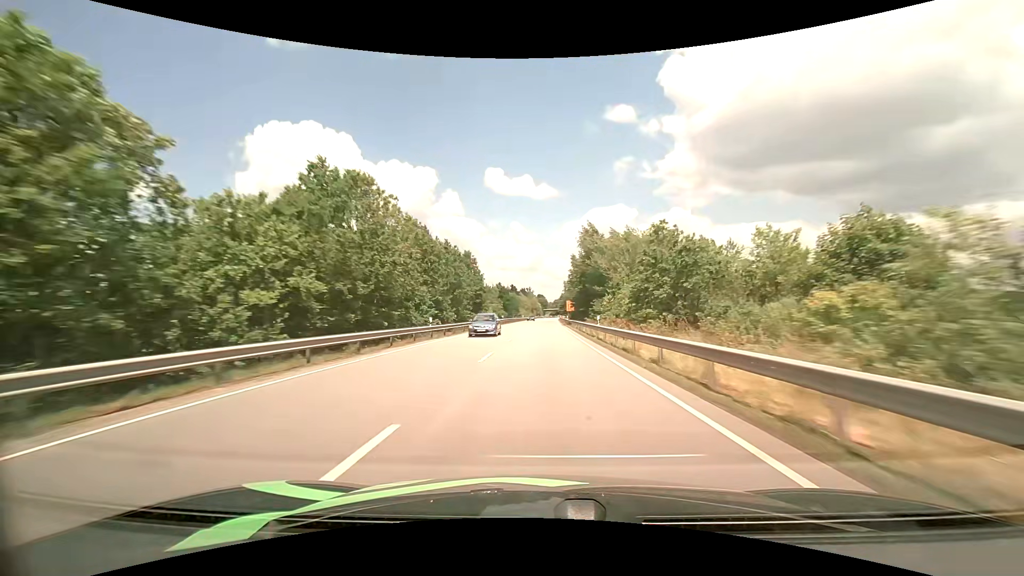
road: primary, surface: asphalt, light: Day
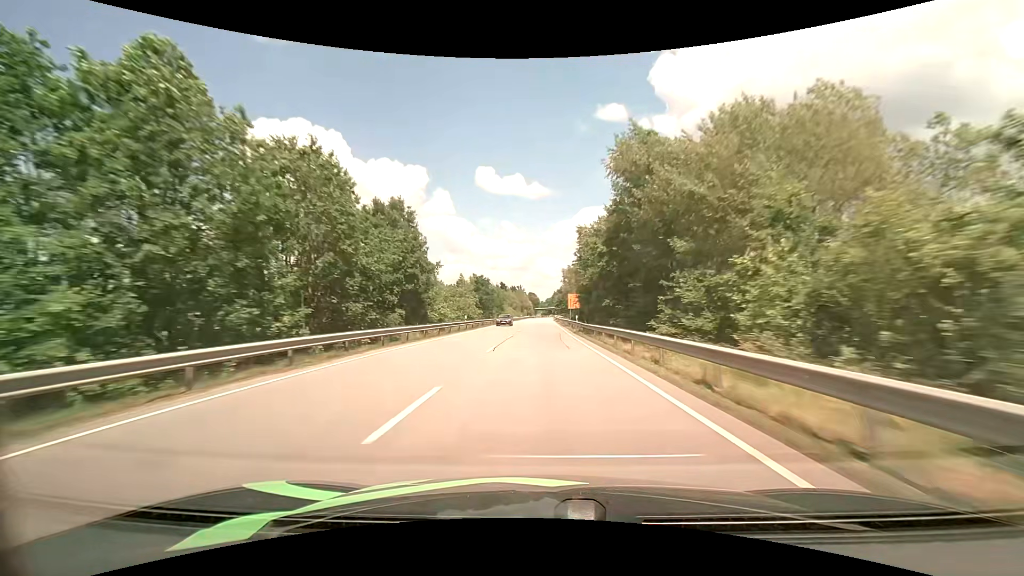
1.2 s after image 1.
(+0.3, +32.8) m; +1°
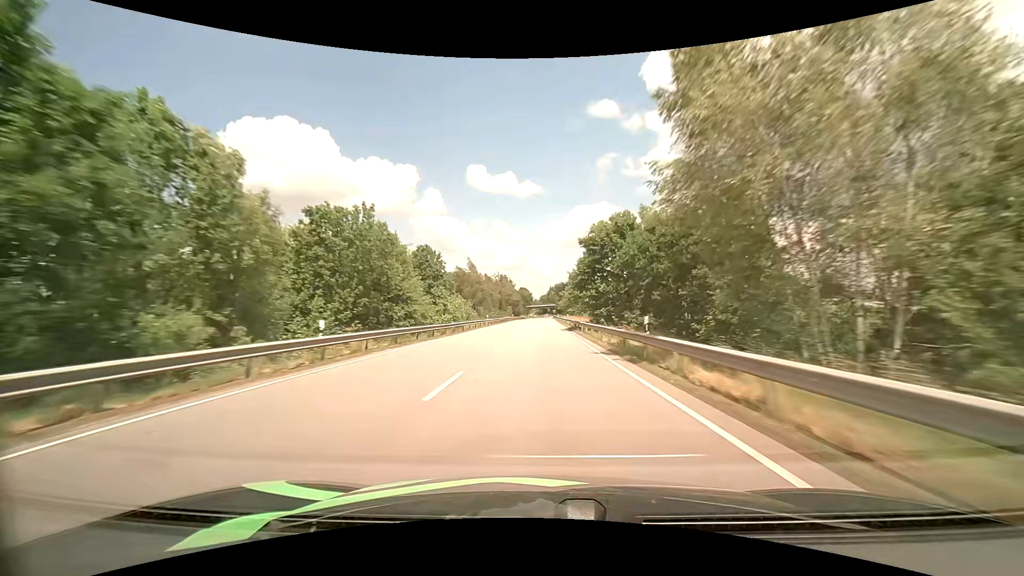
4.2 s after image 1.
(+0.6, +82.2) m; +1°
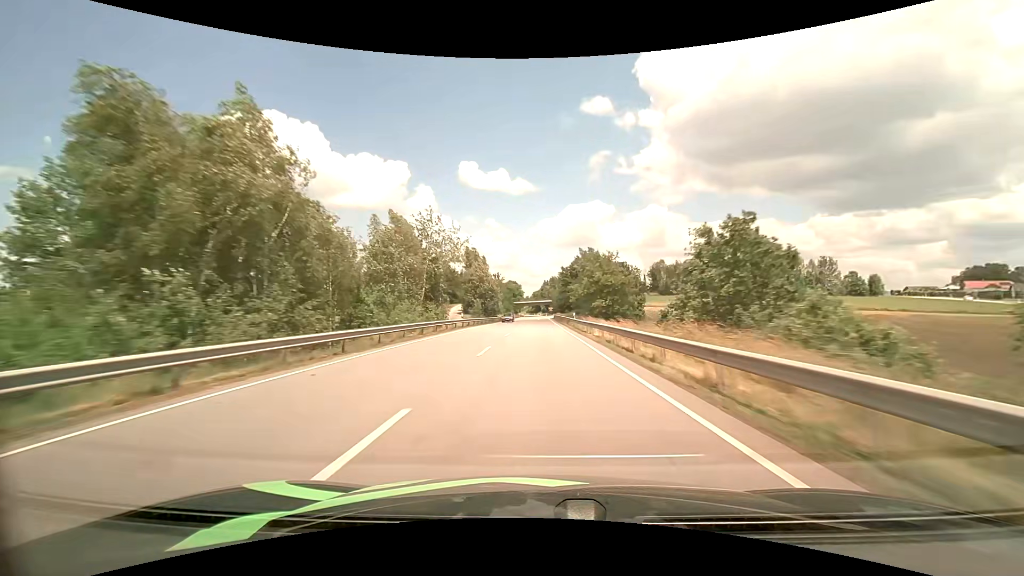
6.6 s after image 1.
(+0.3, +66.4) m; +1°
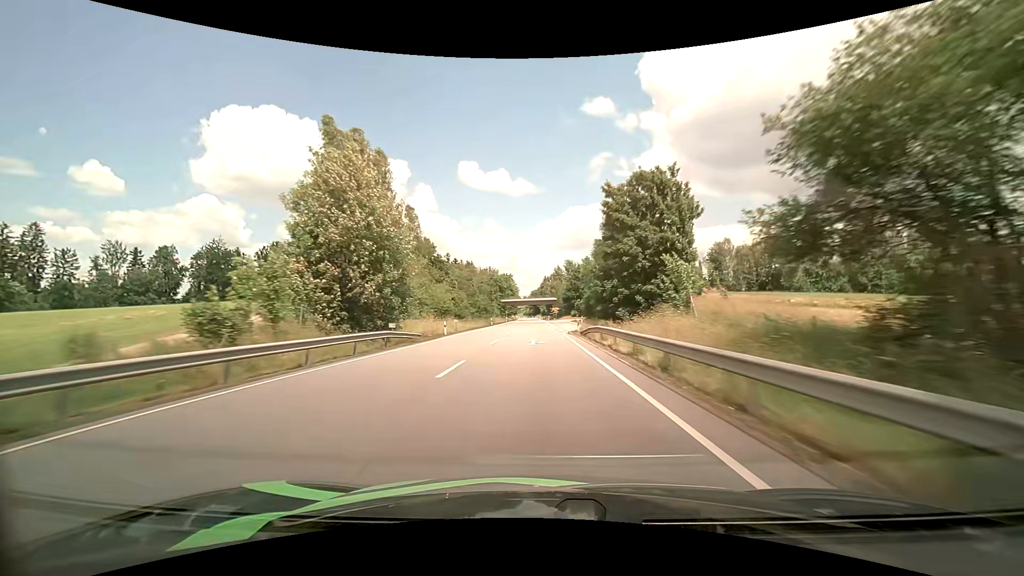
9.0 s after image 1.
(+0.2, +66.1) m; 0°
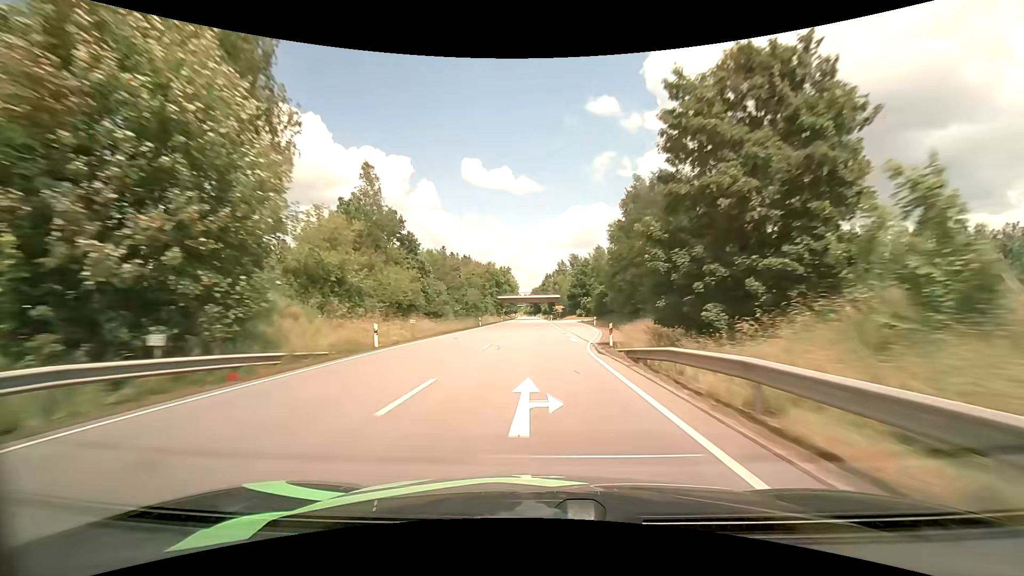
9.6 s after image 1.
(0.0, +16.3) m; 0°
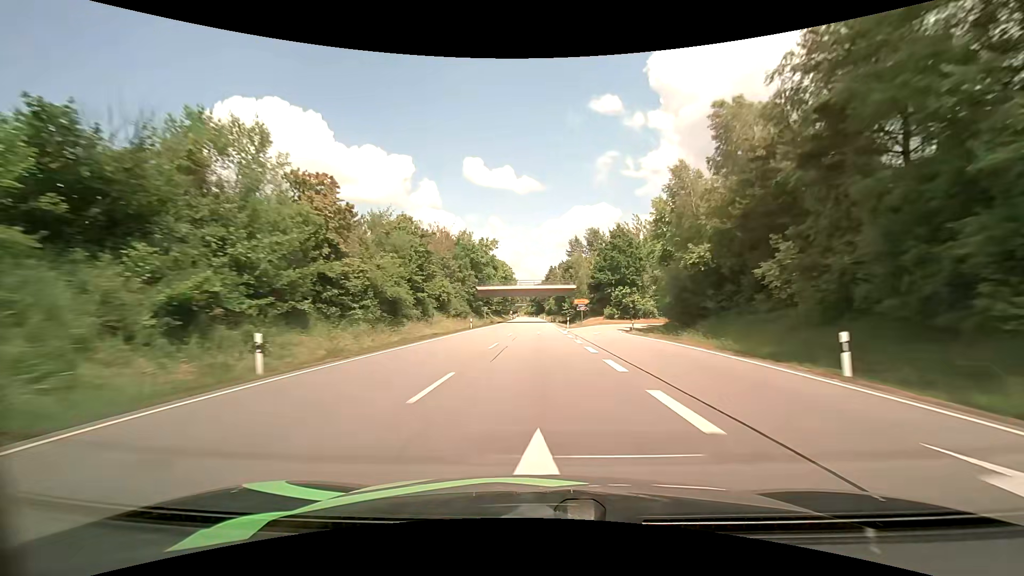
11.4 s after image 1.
(-0.2, +48.2) m; 0°
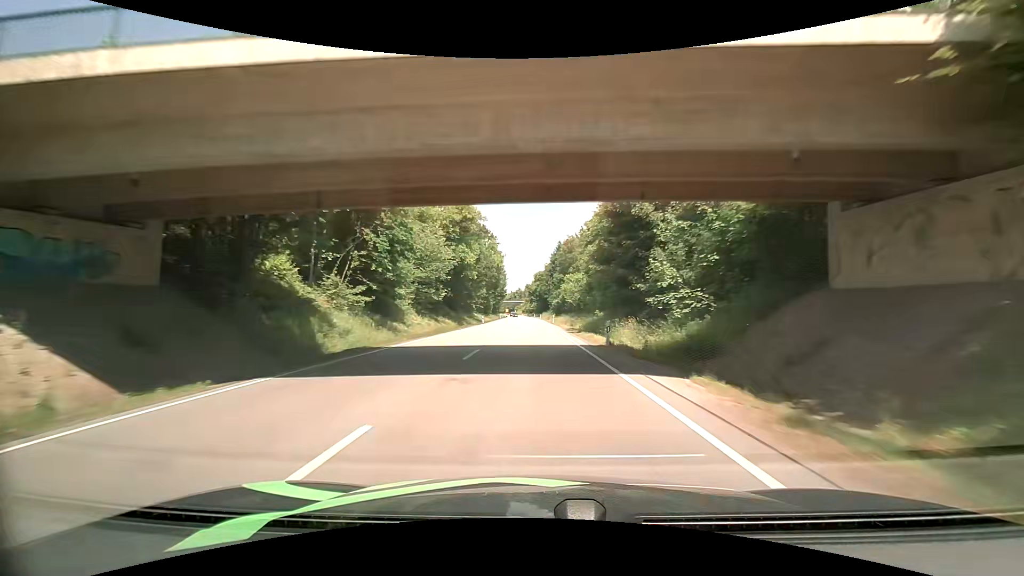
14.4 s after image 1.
(-0.2, +79.3) m; 0°
(0, +10) (0, +20) (0, +30) (0, +40) (0, +50) (0, +60) (0, +70) (-1, +80) (-1, +90) (-1, +100) m
